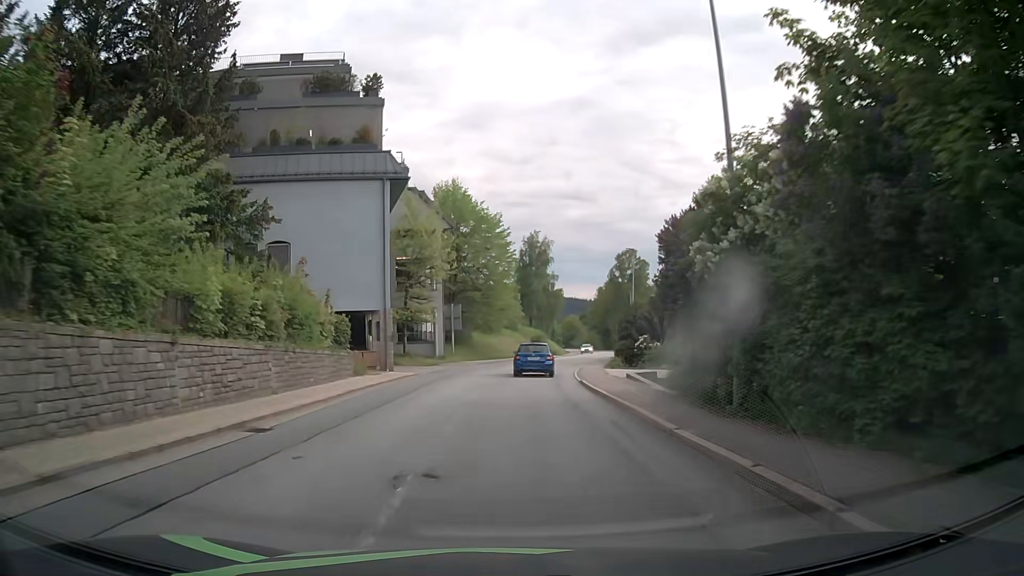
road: tertiary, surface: asphalt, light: Day
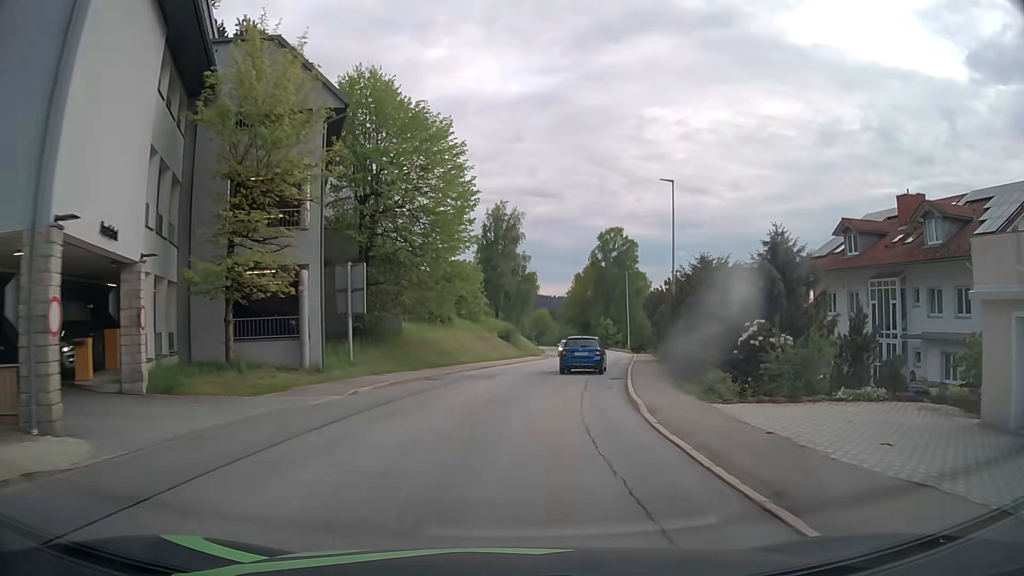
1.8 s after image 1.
(+0.4, +23.3) m; +3°
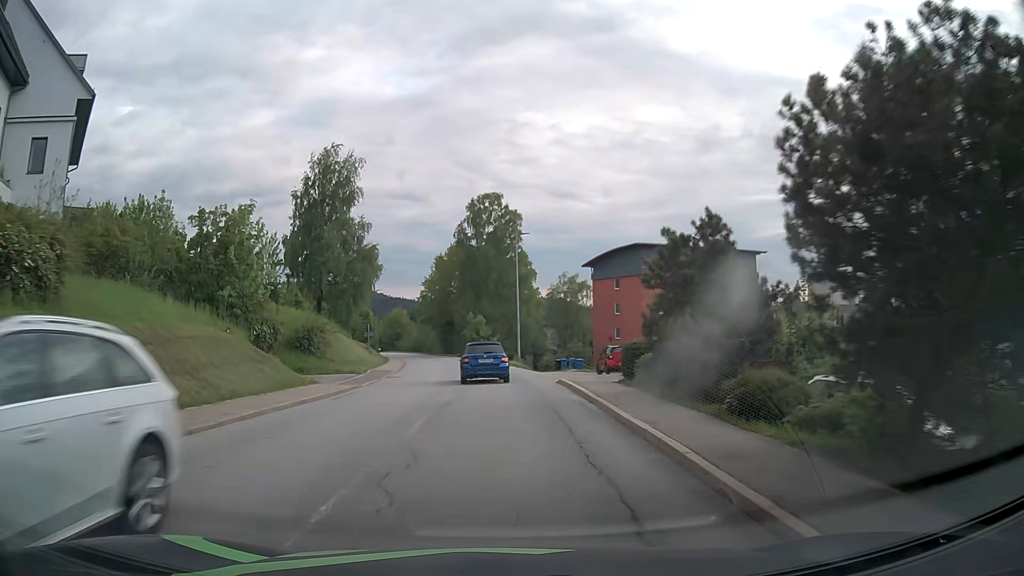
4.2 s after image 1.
(+3.2, +30.2) m; +11°
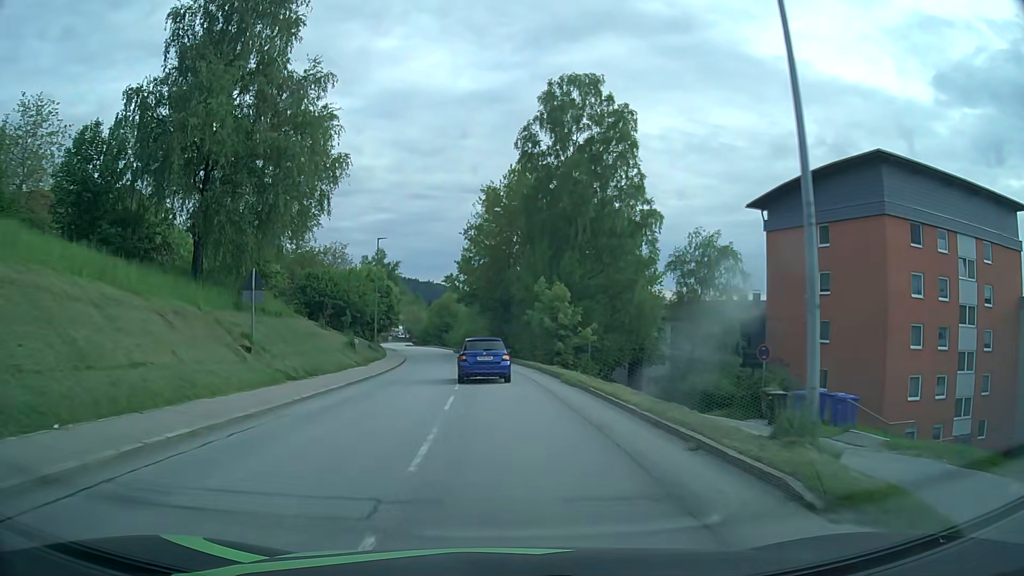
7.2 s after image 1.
(-1.8, +38.7) m; -5°
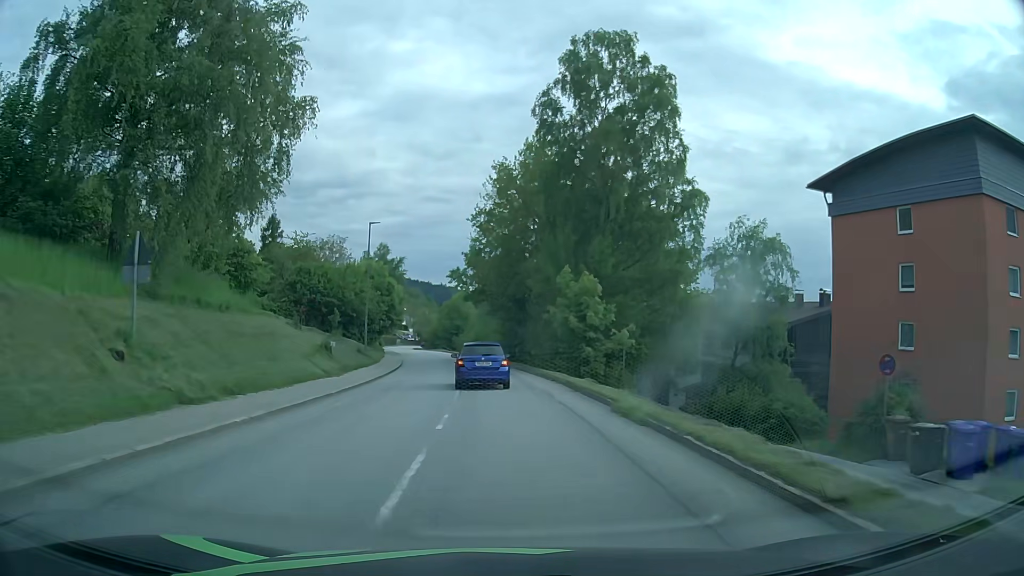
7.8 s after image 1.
(-0.1, +8.0) m; -1°
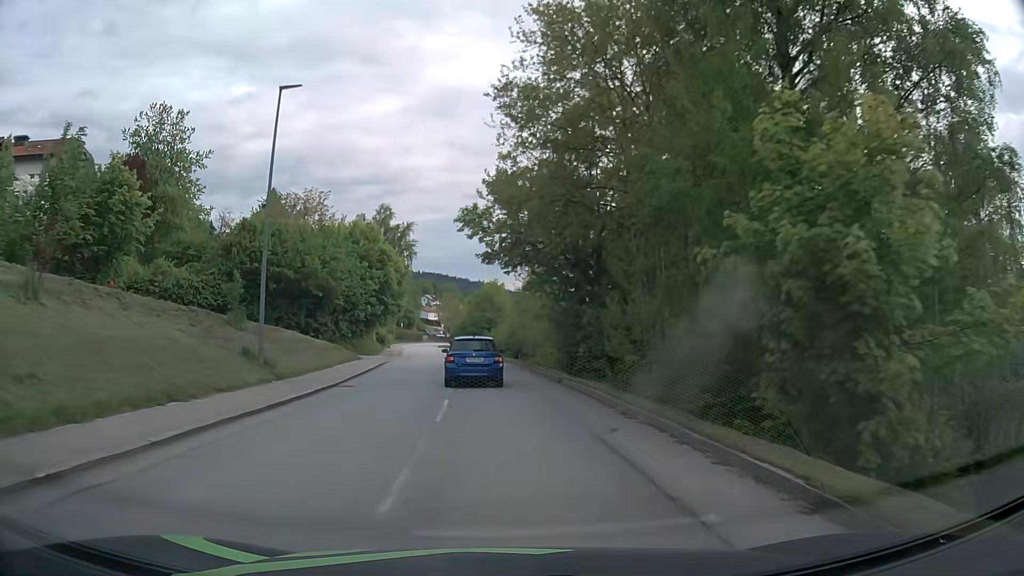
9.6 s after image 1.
(-0.6, +23.5) m; -3°
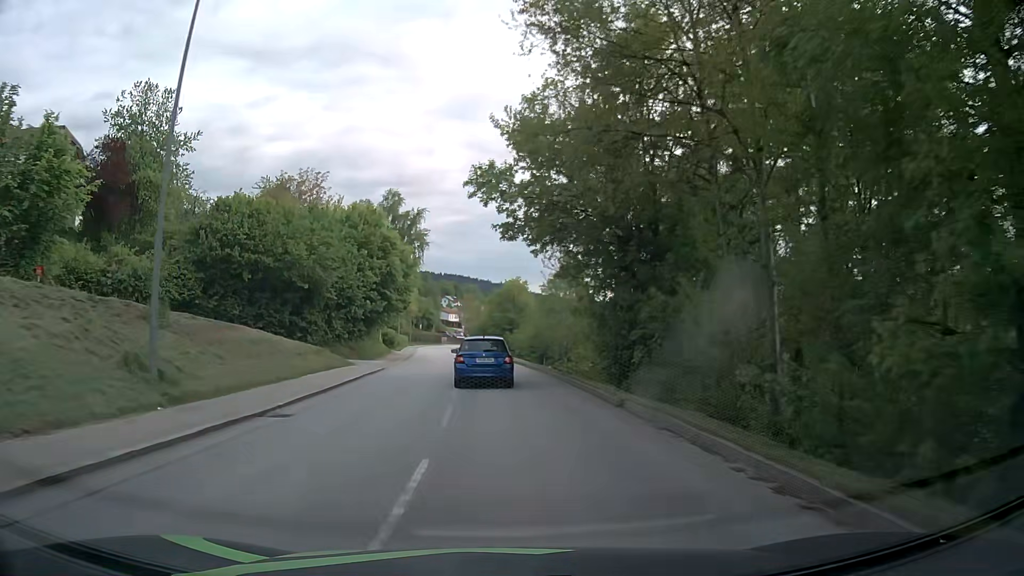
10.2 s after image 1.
(-0.2, +7.6) m; -3°
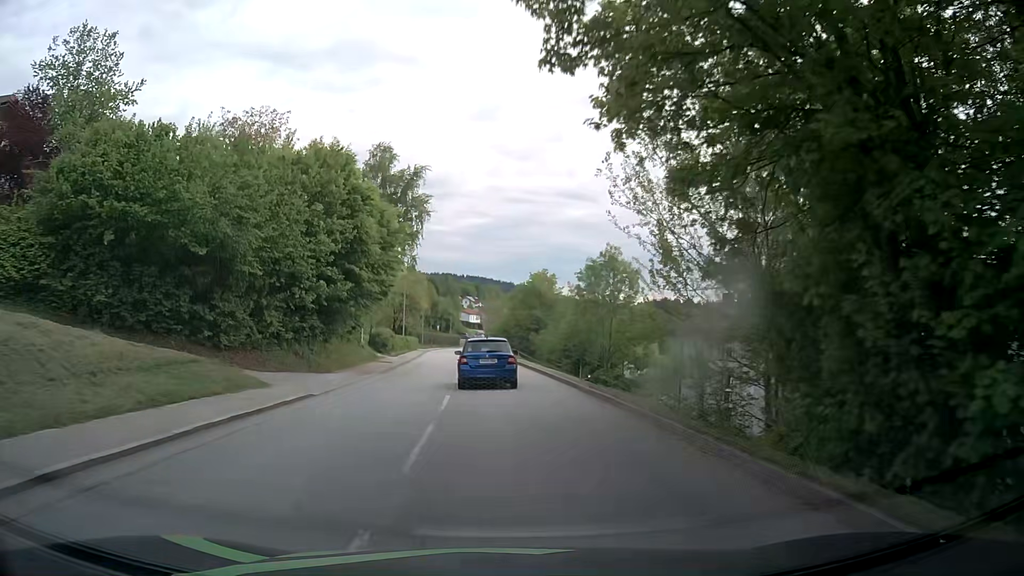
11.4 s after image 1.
(-0.2, +14.9) m; -1°
(0, +10) (0, +20) (-1, +30) (-2, +40) (-2, +50) (-3, +60) (-4, +70) (-5, +80) (-6, +90) (-7, +100) m
